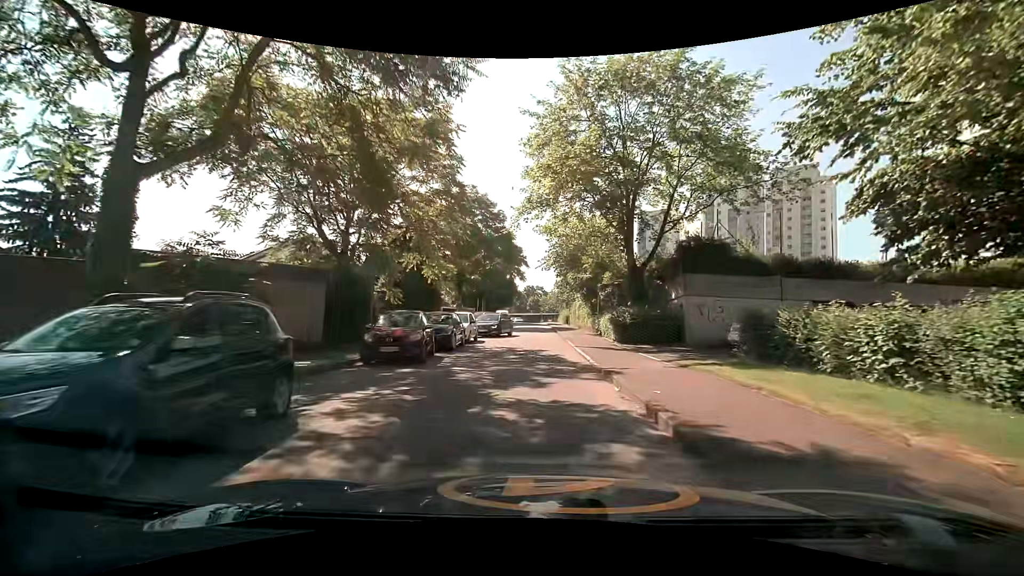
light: Day
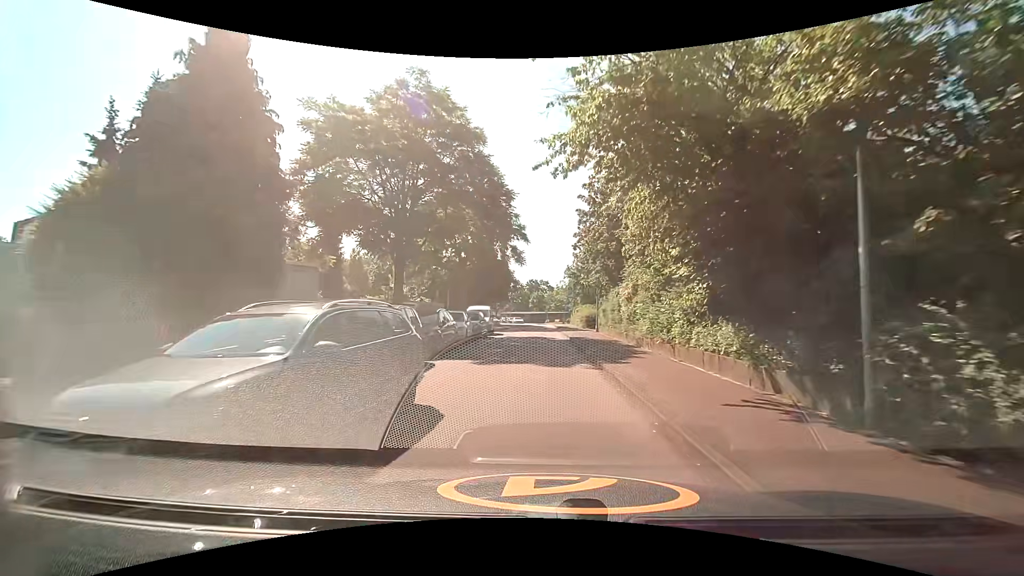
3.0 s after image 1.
(-0.1, +24.9) m; -1°
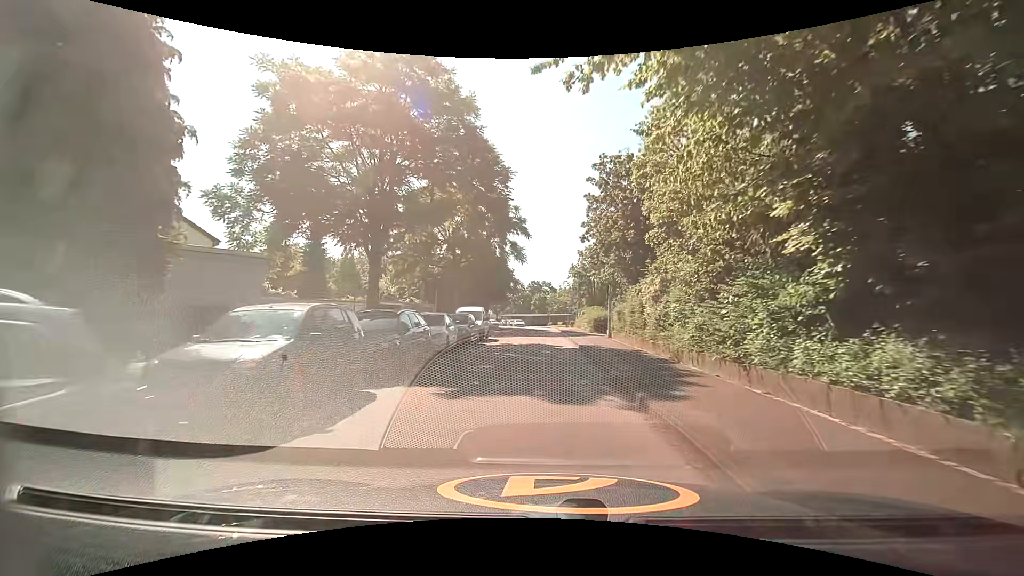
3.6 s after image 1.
(0.0, +4.9) m; +1°
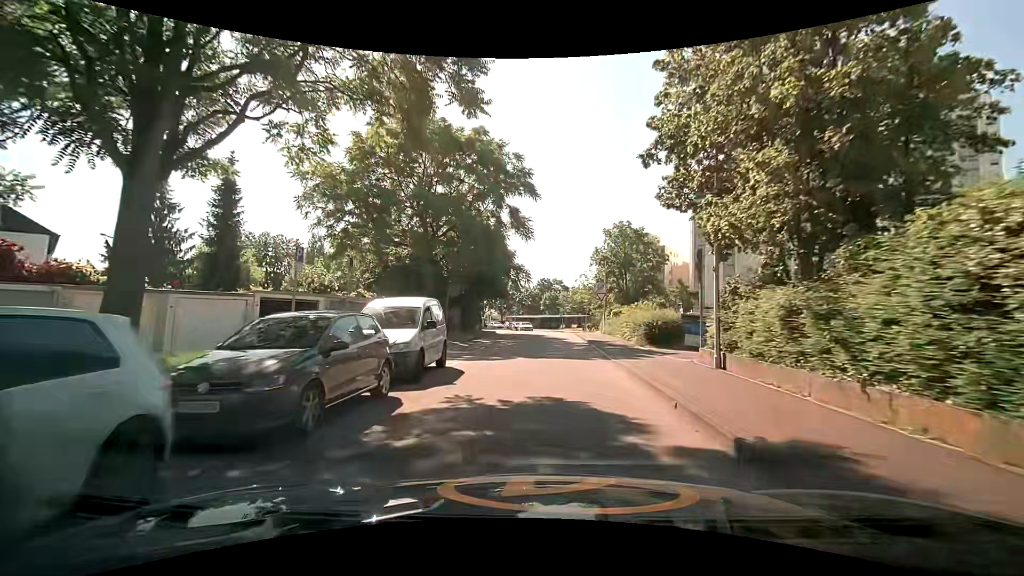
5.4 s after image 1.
(-0.4, +15.8) m; -2°
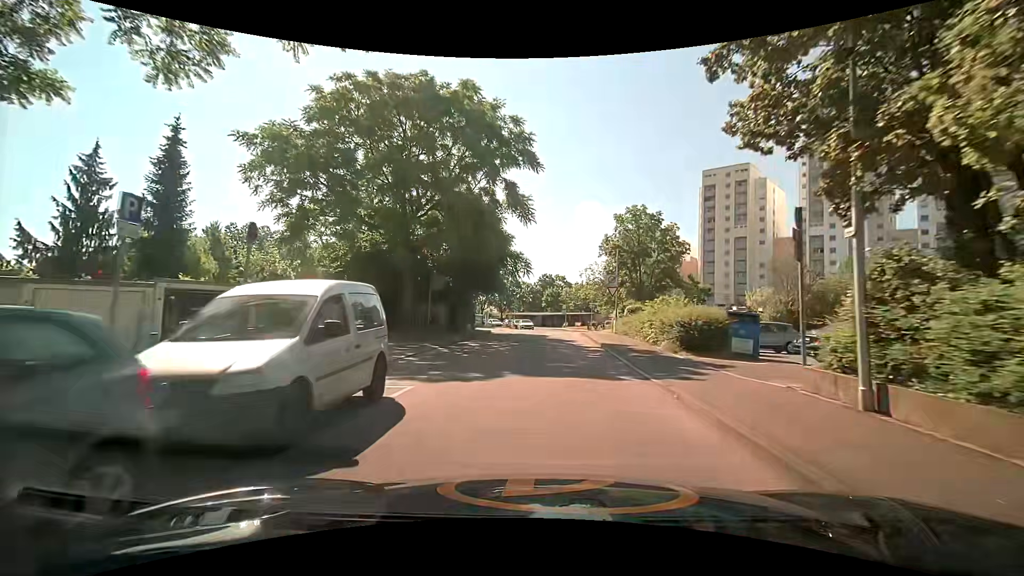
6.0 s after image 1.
(0.0, +5.5) m; 0°
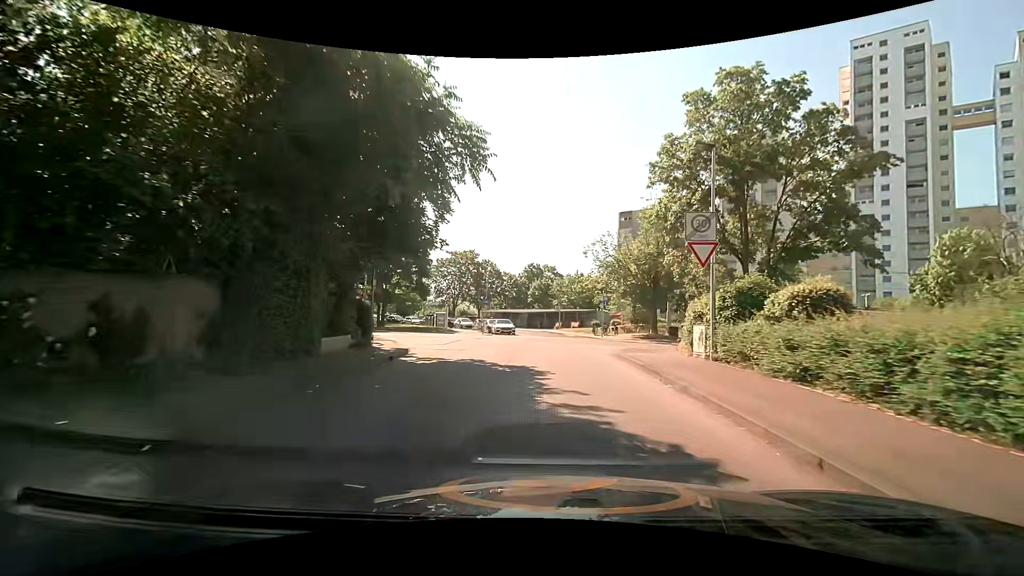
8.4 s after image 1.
(0.0, +21.4) m; +2°
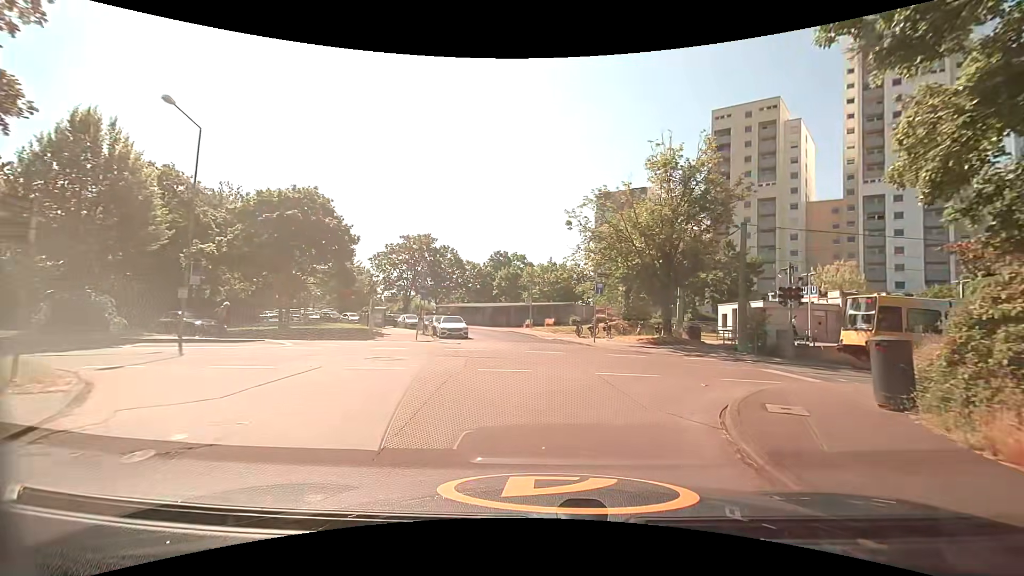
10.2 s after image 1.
(+0.1, +13.1) m; +2°
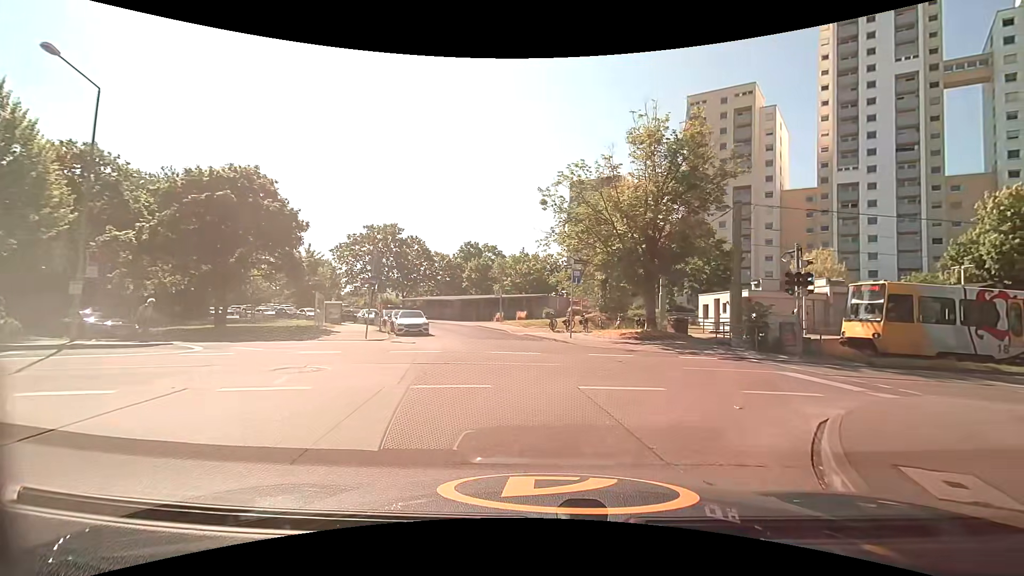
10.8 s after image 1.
(+0.1, +3.3) m; +5°
